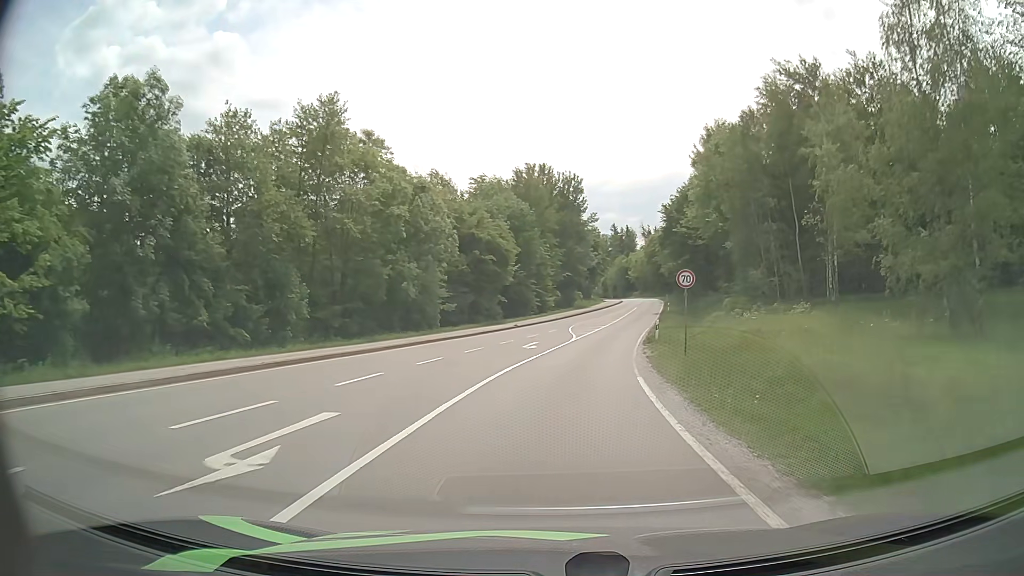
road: secondary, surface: asphalt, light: Day
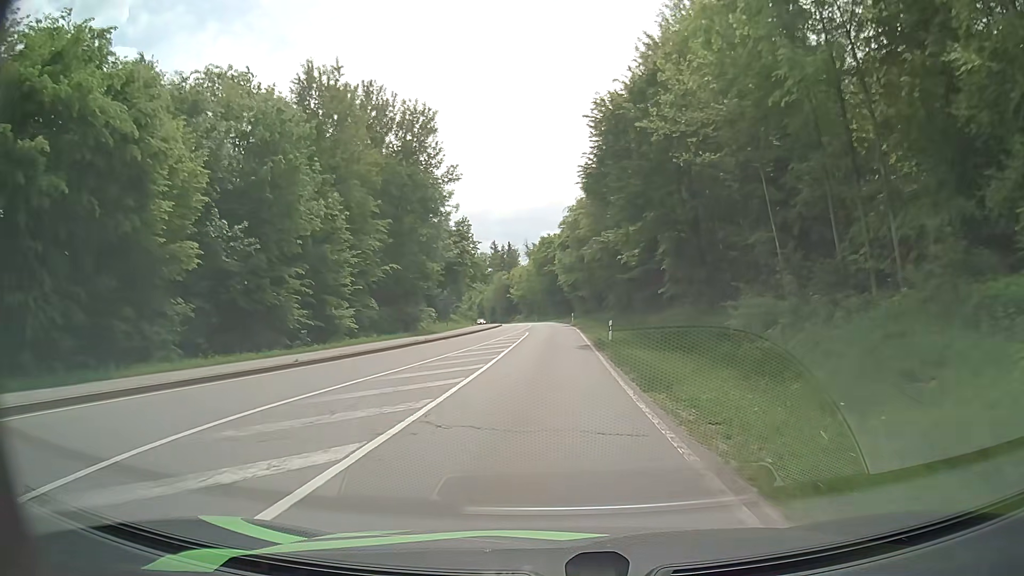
(+4.8, +43.2) m; +10°
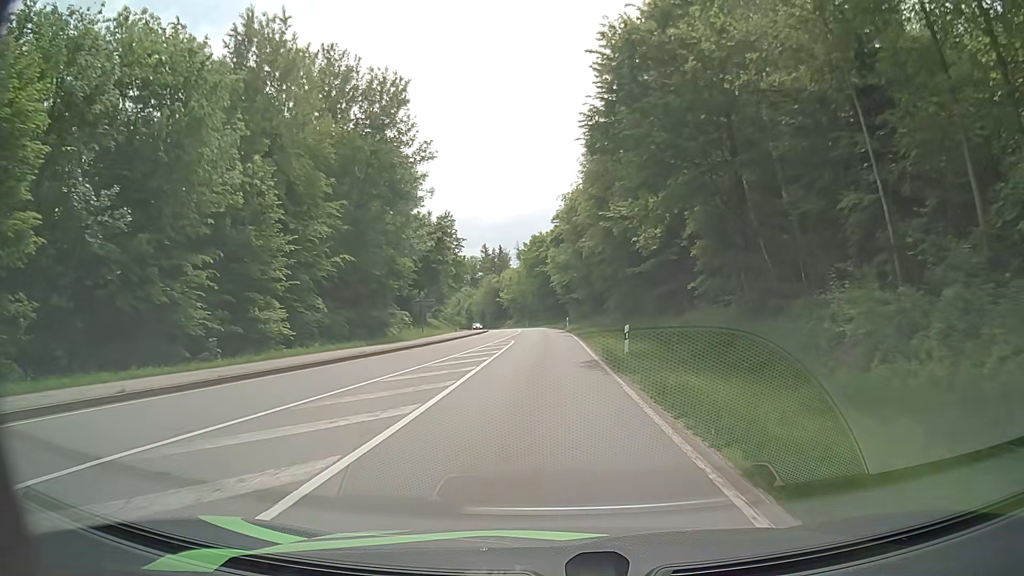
(0.0, +9.2) m; +1°
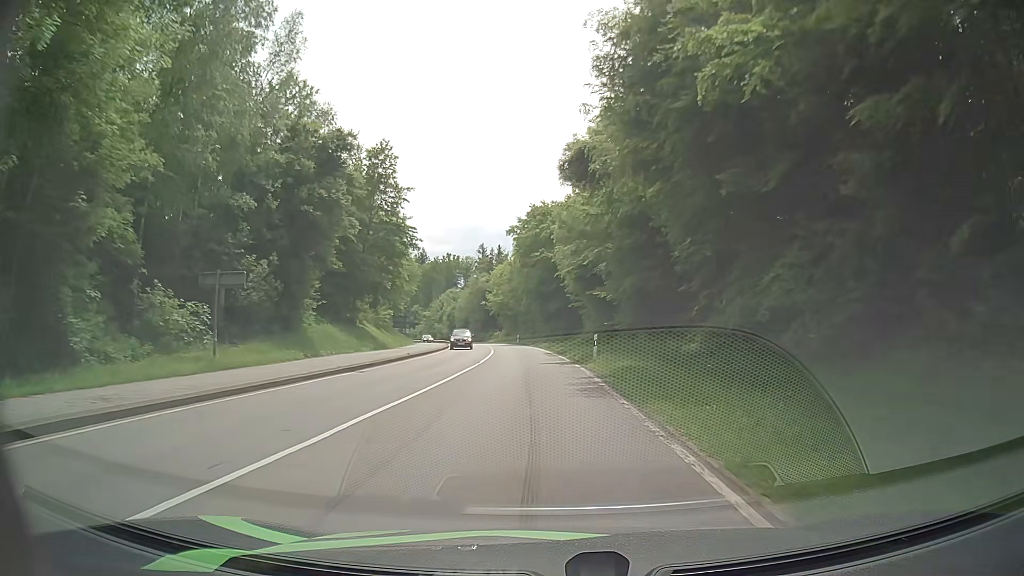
(-0.1, +37.4) m; -1°
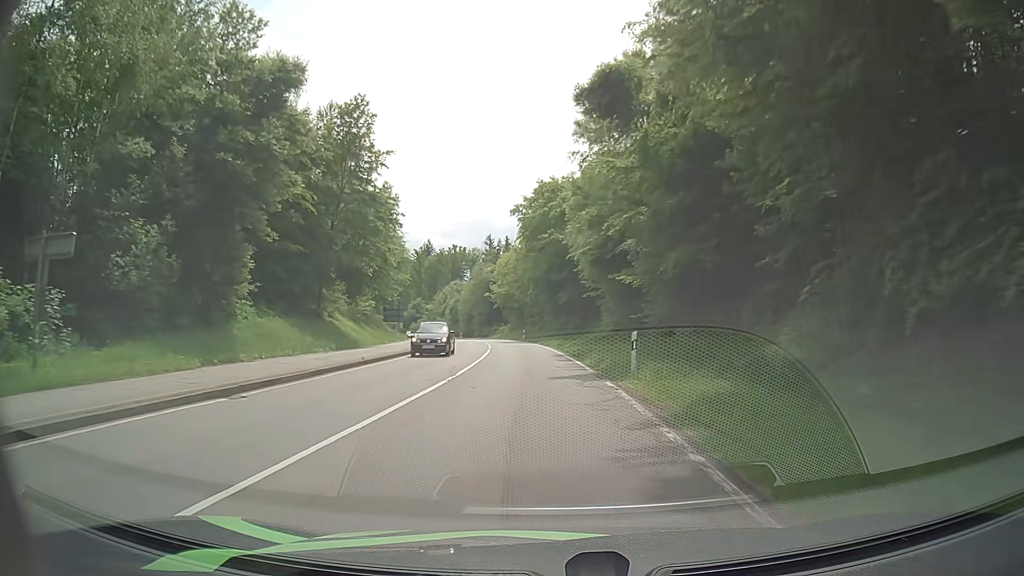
(+0.1, +9.5) m; 0°
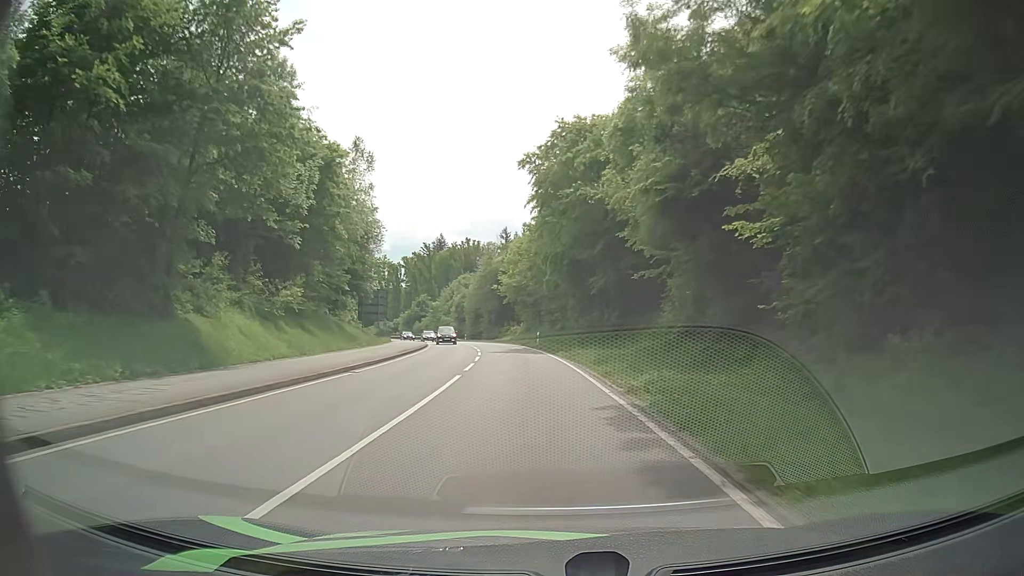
(-0.4, +19.1) m; -2°
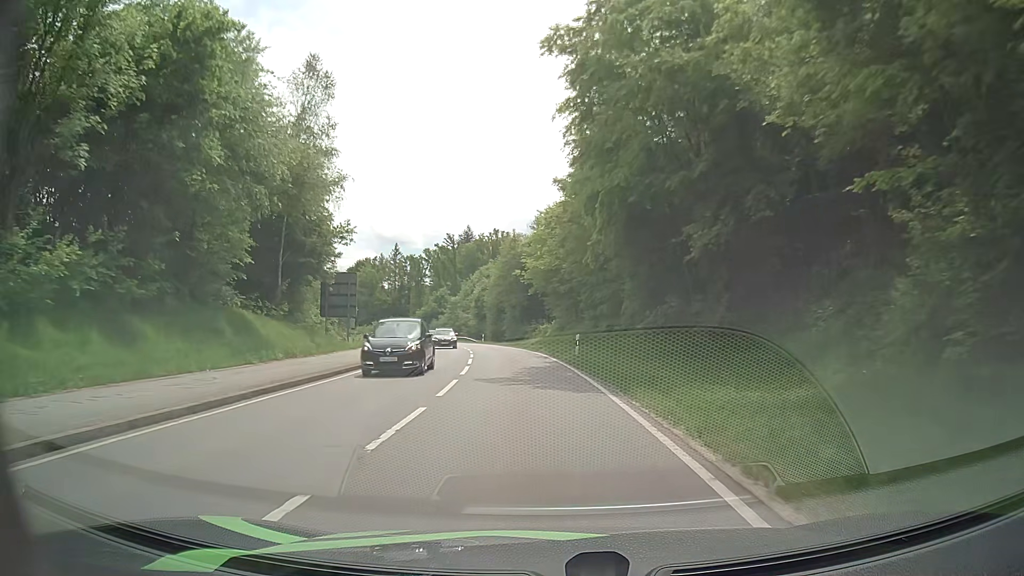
(-0.4, +19.4) m; -3°
(0, +10) (-1, +20) (-2, +30) (-3, +40) (-4, +50) (-6, +60) (-8, +69) (-11, +79) (-14, +89) (-17, +98) m
